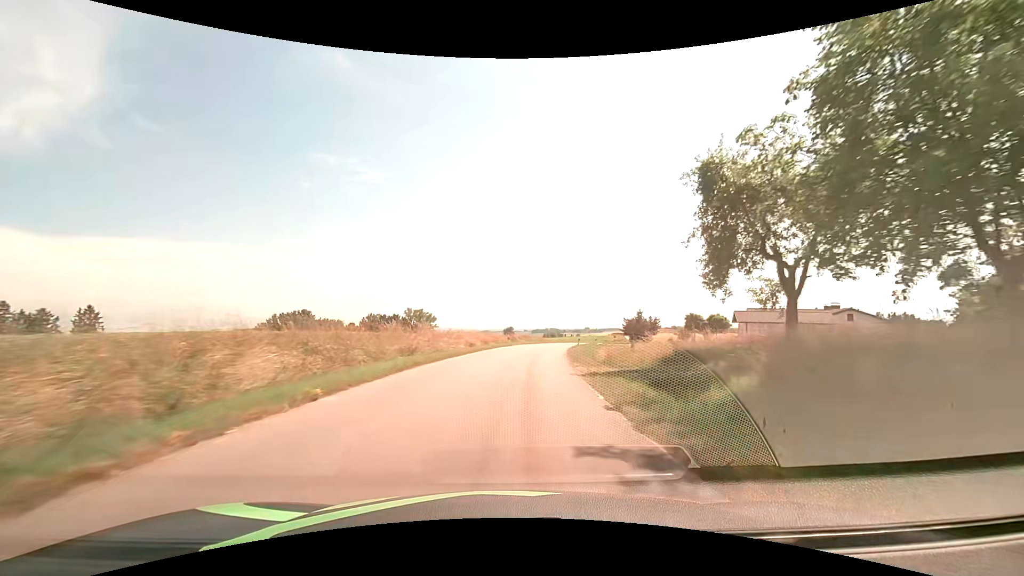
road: tertiary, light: Day
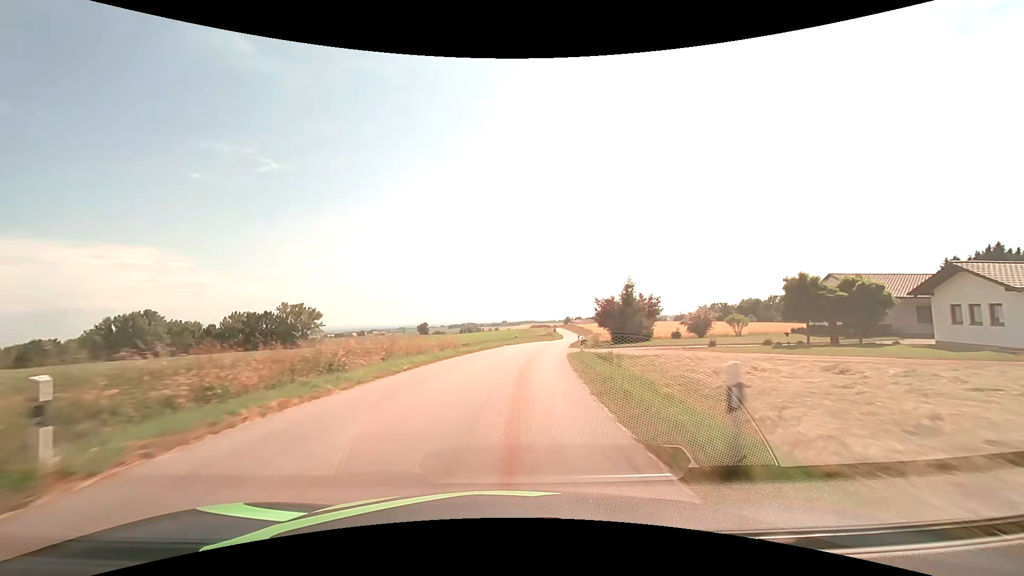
(+3.8, +43.4) m; +9°
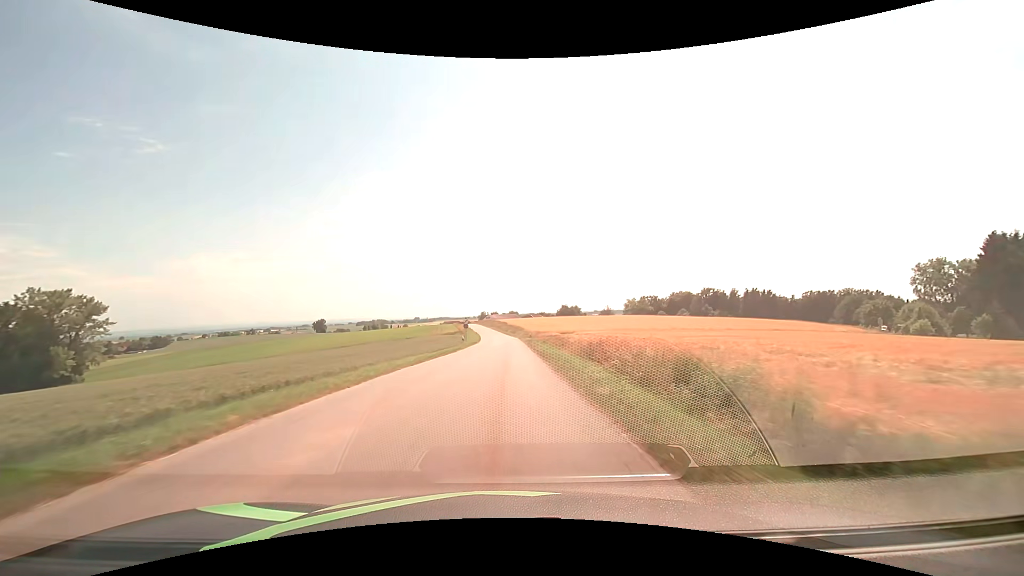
(+5.3, +54.2) m; +10°
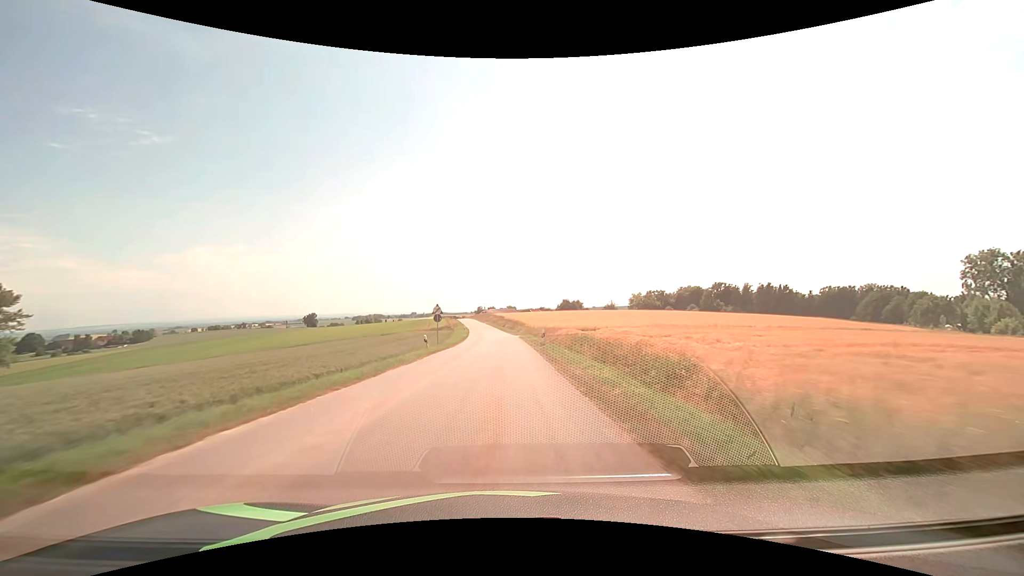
(+0.2, +21.8) m; 0°
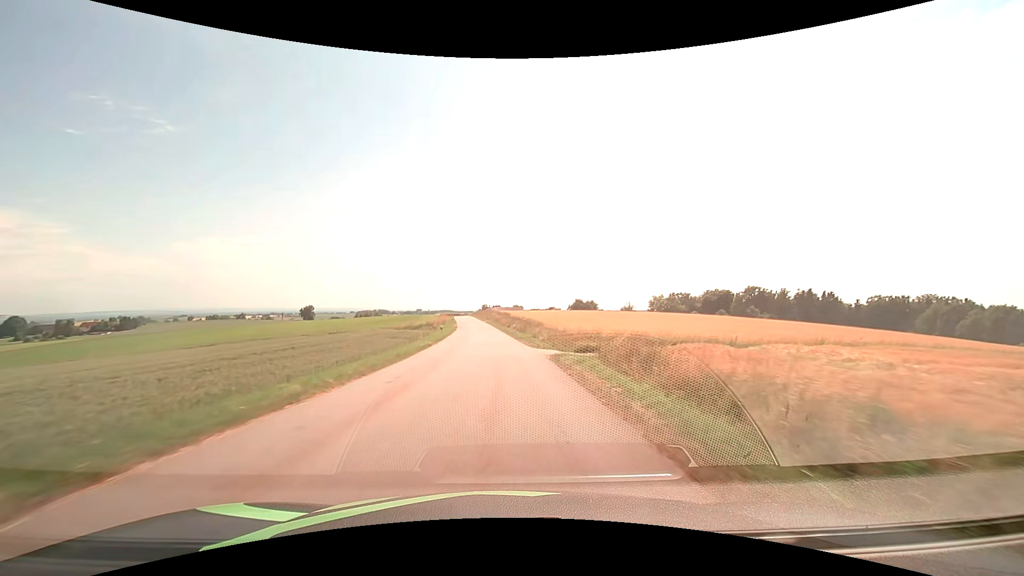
(-0.1, +32.6) m; -1°
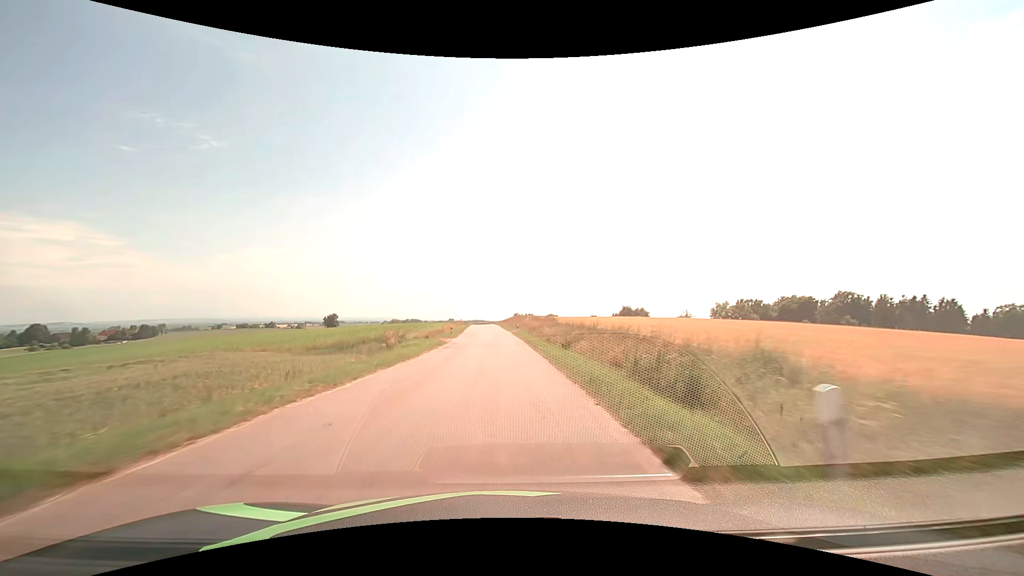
(-1.1, +43.0) m; -3°
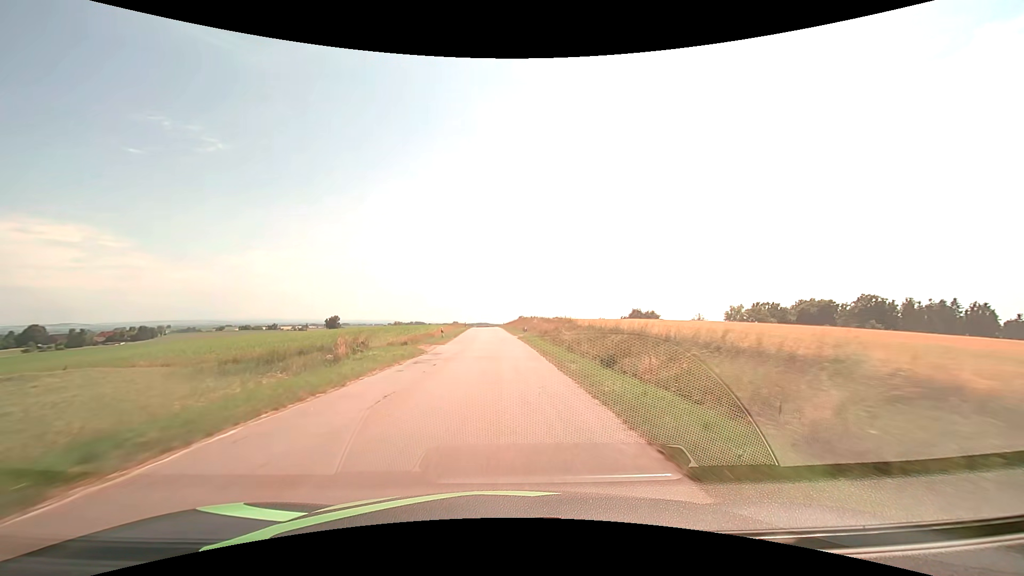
(-0.1, +10.7) m; -1°
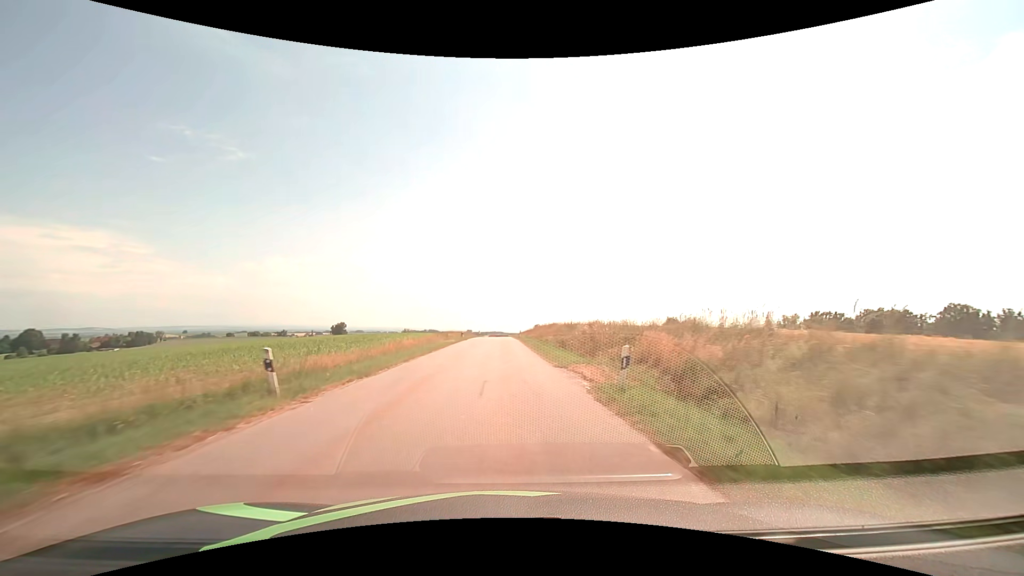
(-0.5, +32.0) m; -2°
(0, +10) (0, +20) (0, +30) (0, +40) (0, +50) (0, +60) (0, +70) (0, +80) (-1, +90) (-1, +100) m
